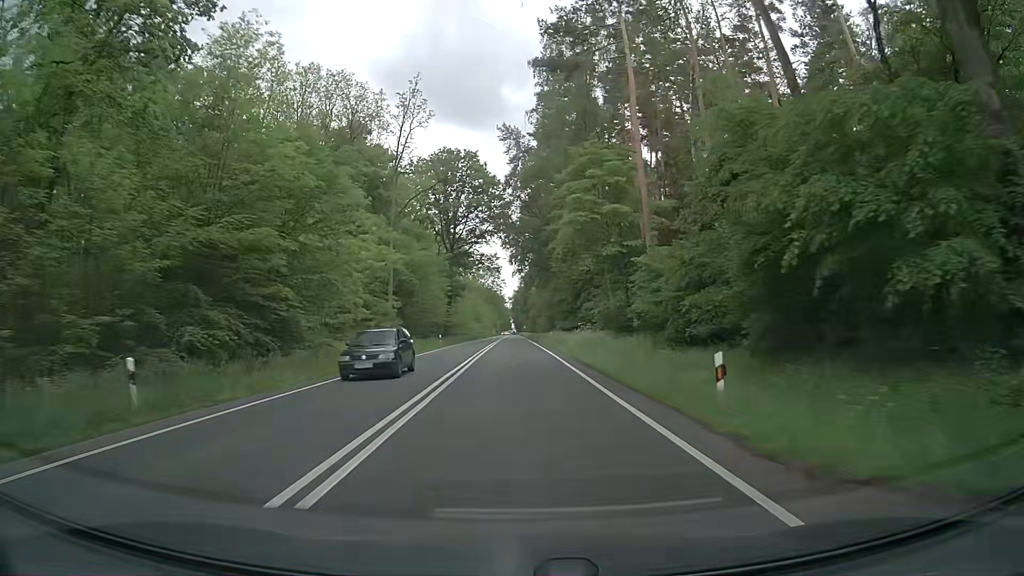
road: primary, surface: asphalt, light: Day
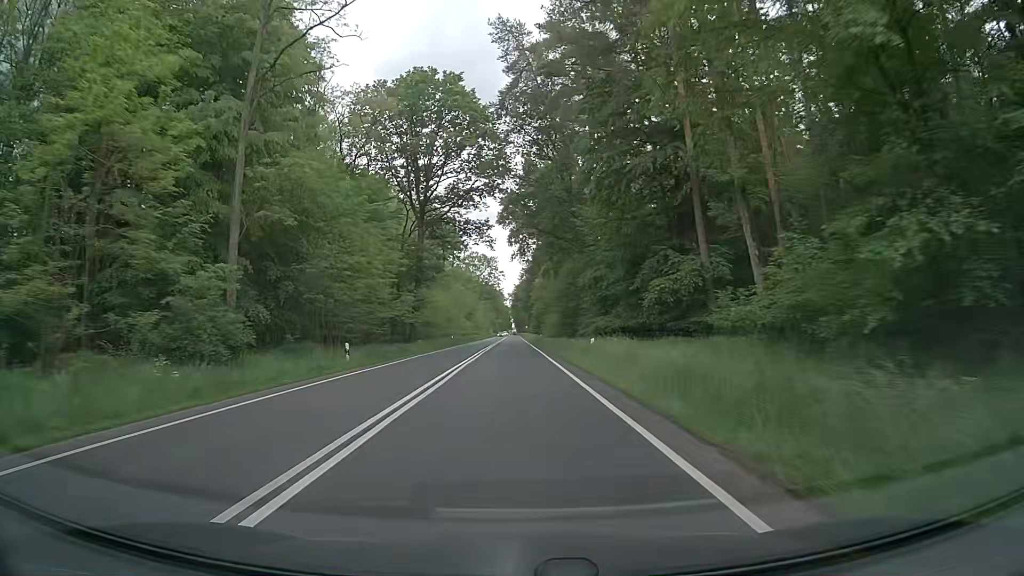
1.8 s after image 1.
(+0.2, +33.5) m; 0°
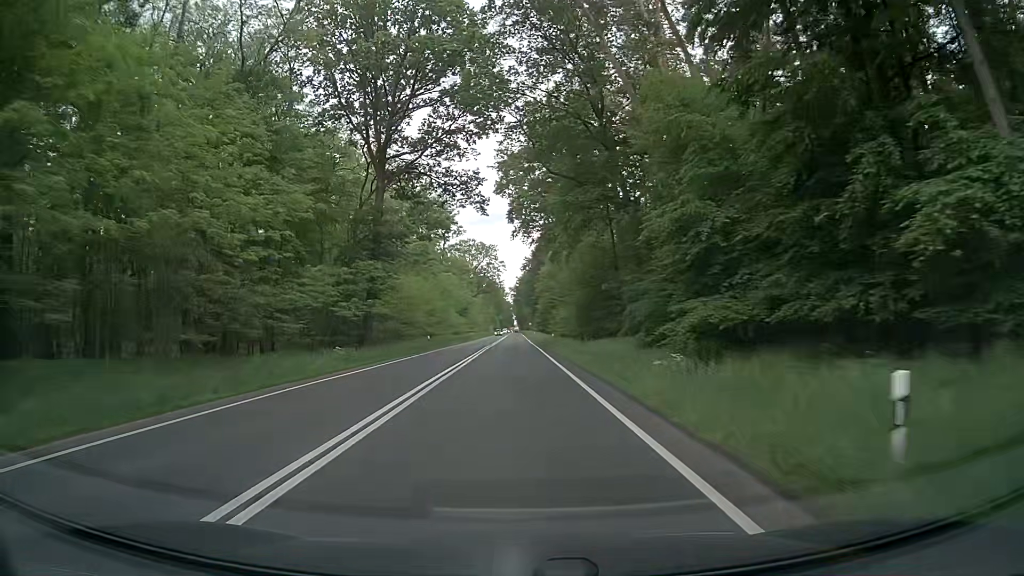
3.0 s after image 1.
(0.0, +22.3) m; 0°
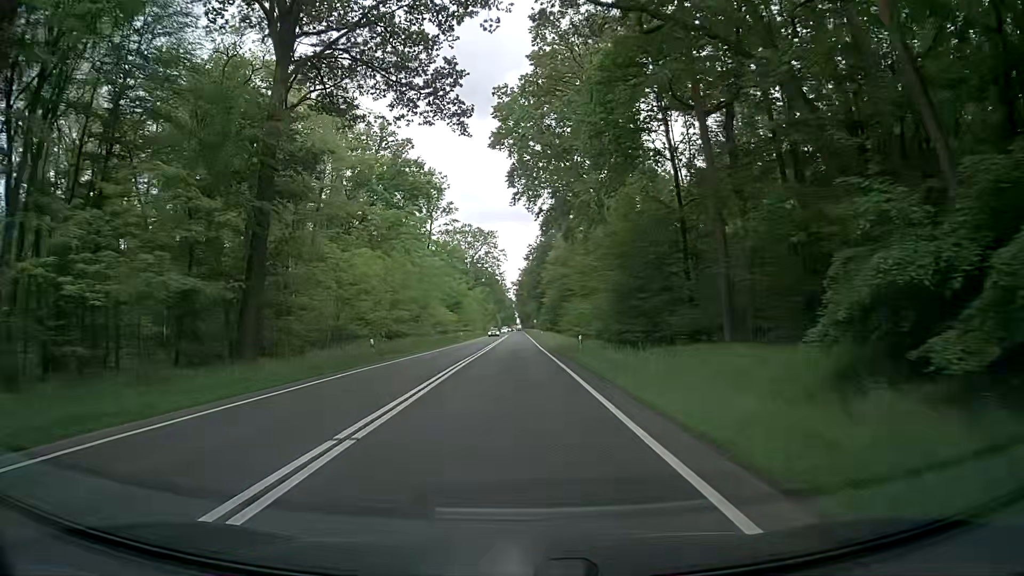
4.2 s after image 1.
(-0.1, +22.3) m; 0°
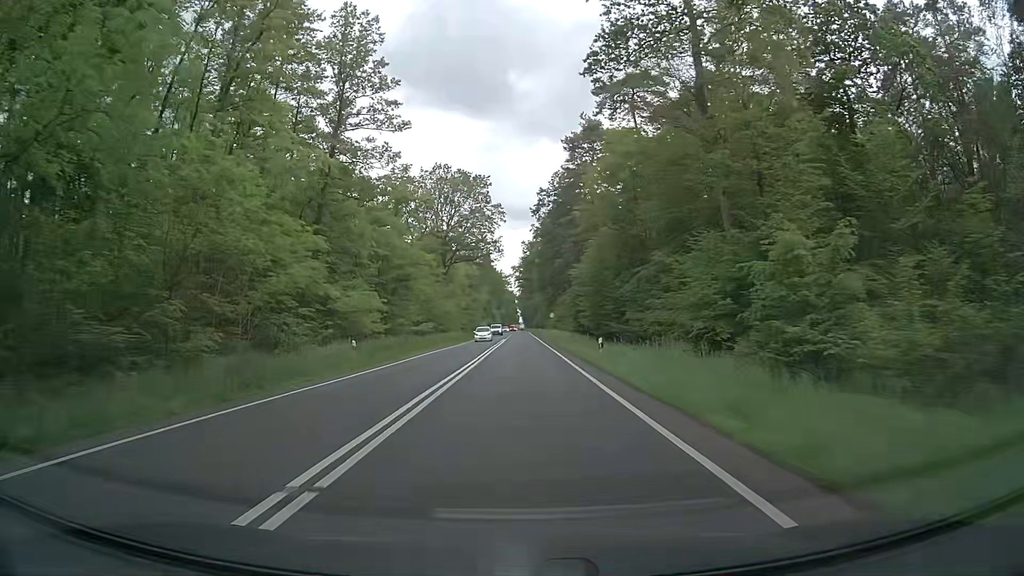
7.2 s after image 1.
(-0.7, +55.8) m; -1°
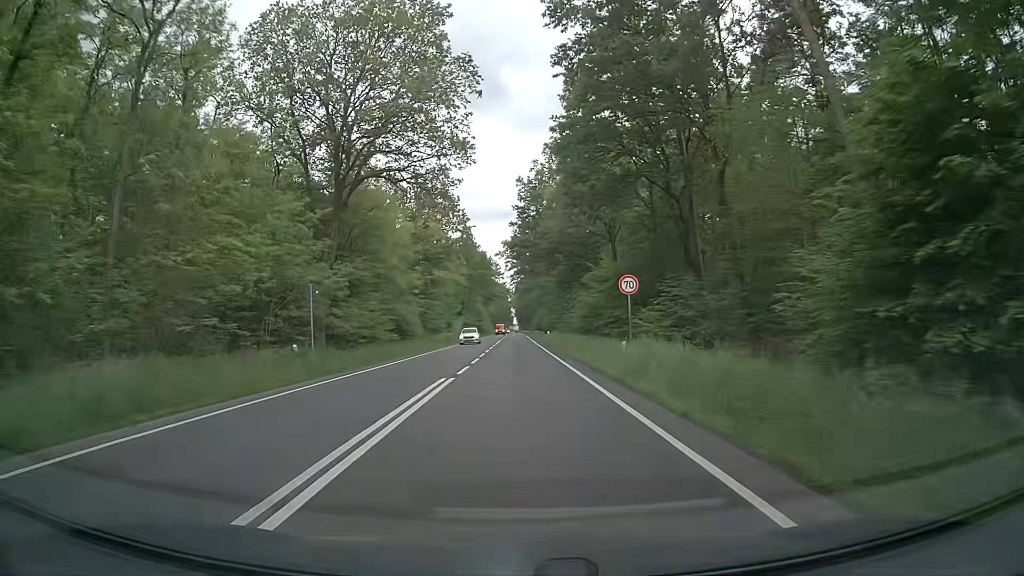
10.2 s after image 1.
(+0.1, +55.6) m; 0°
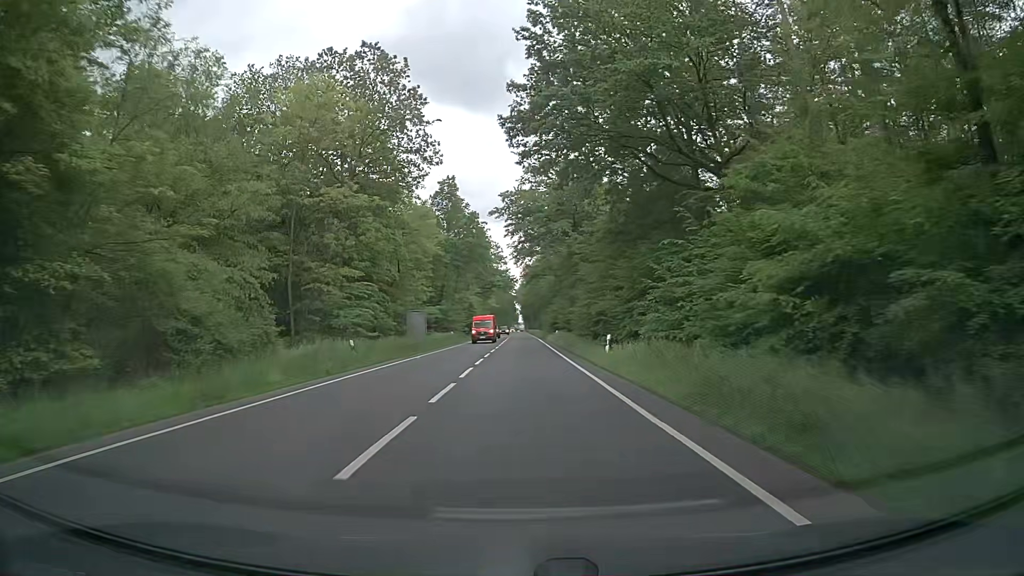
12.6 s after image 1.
(+0.1, +44.4) m; 0°
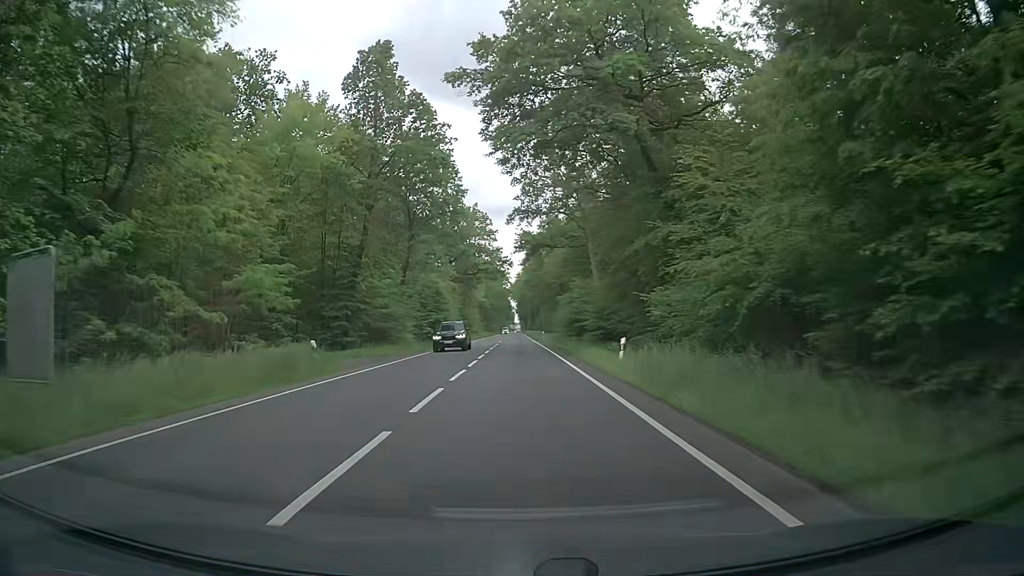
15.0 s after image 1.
(+0.4, +44.3) m; +1°
(0, +10) (0, +20) (0, +30) (0, +40) (0, +50) (0, +60) (0, +70) (0, +80) (0, +90) (0, +100) m
